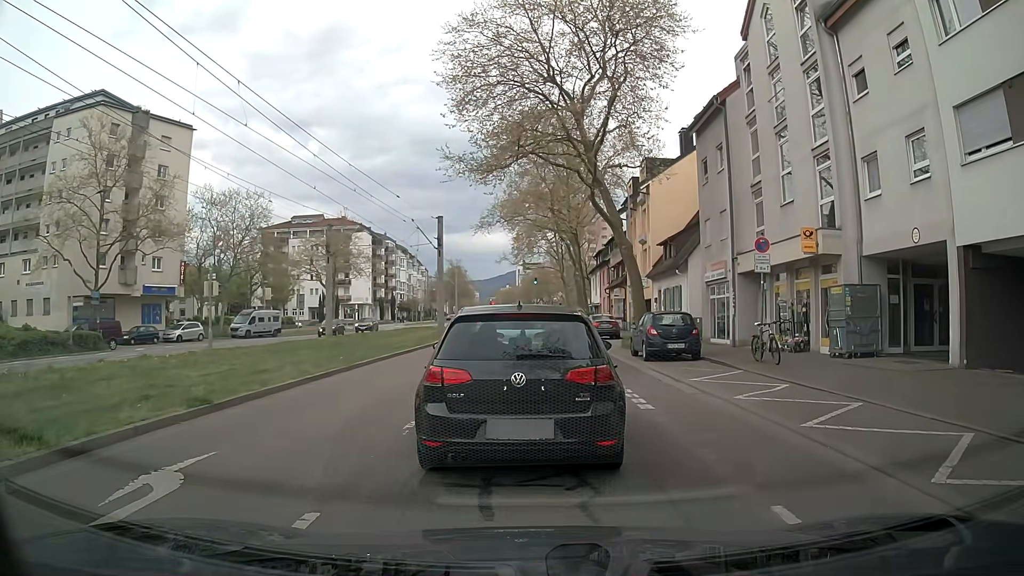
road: tertiary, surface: asphalt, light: Day
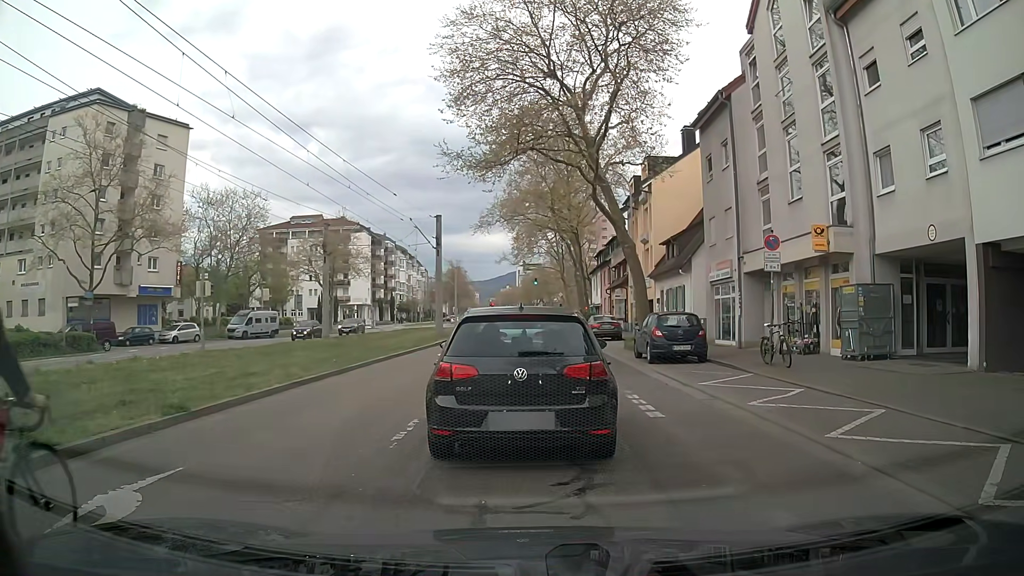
(0.0, +0.7) m; 0°
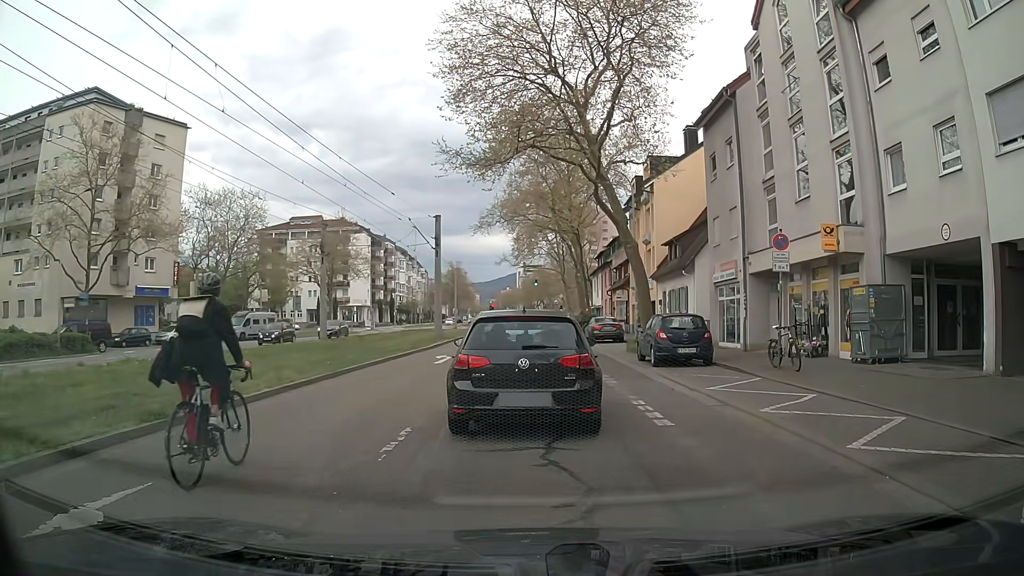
(0.0, +0.6) m; 0°
